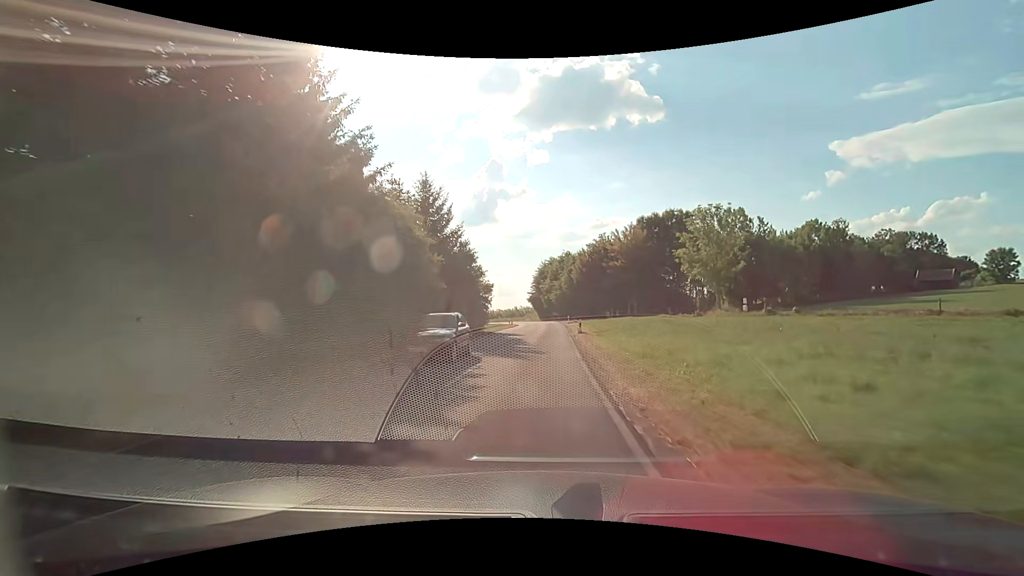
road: tertiary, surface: asphalt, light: Day
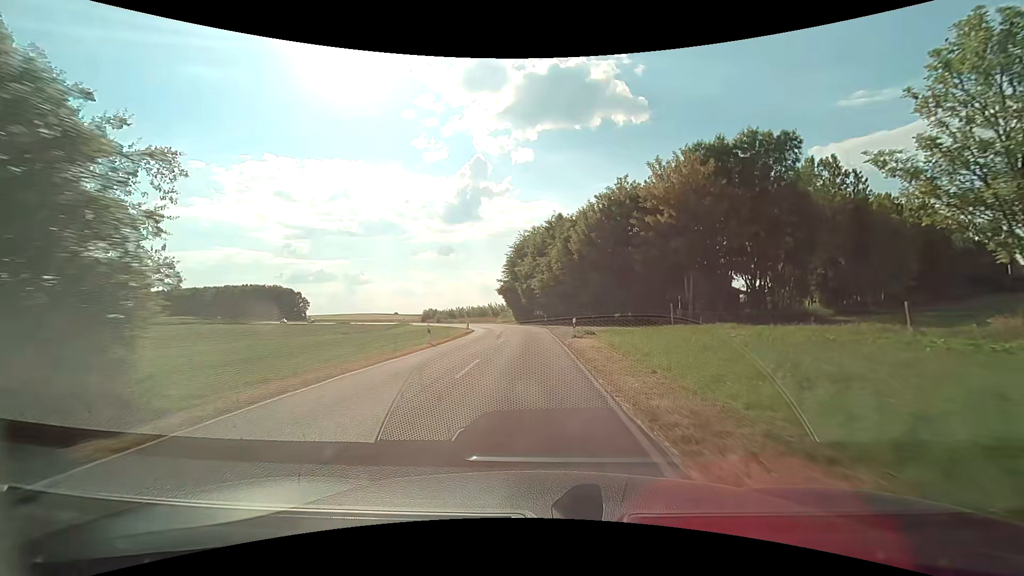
(+0.8, +35.0) m; +2°
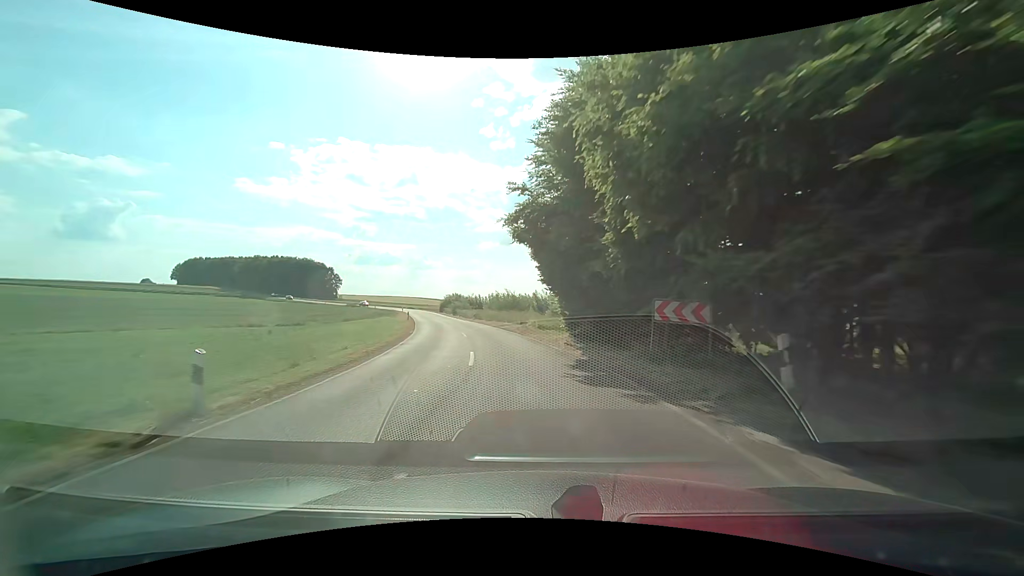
(-1.8, +46.5) m; -7°
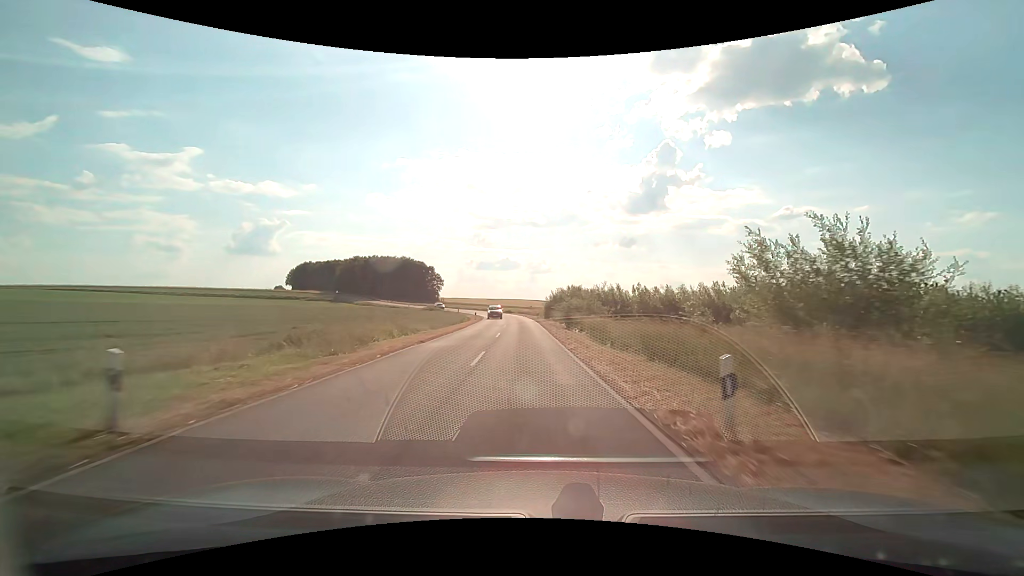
(-7.0, +47.8) m; -13°
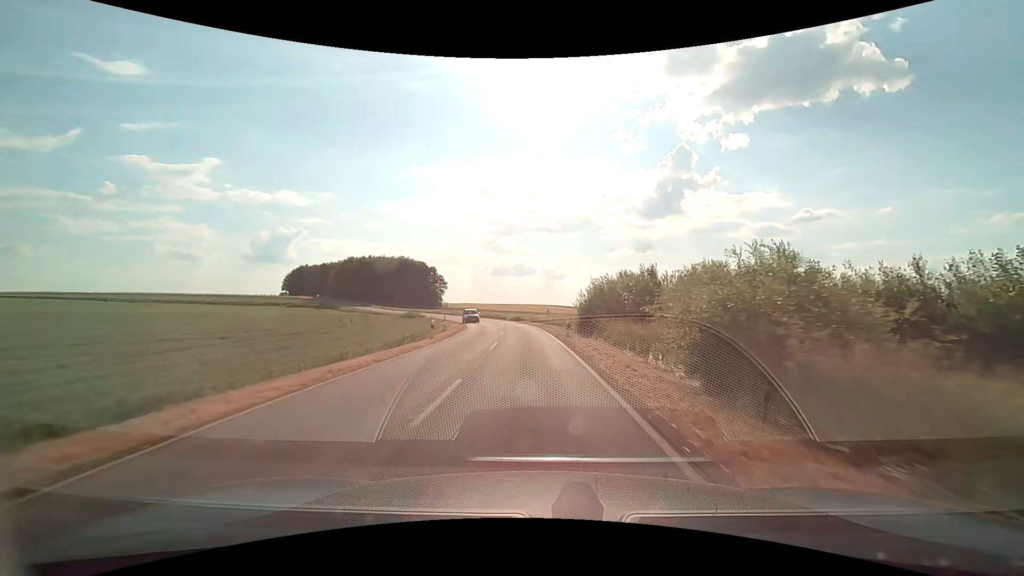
(-0.8, +30.6) m; -2°
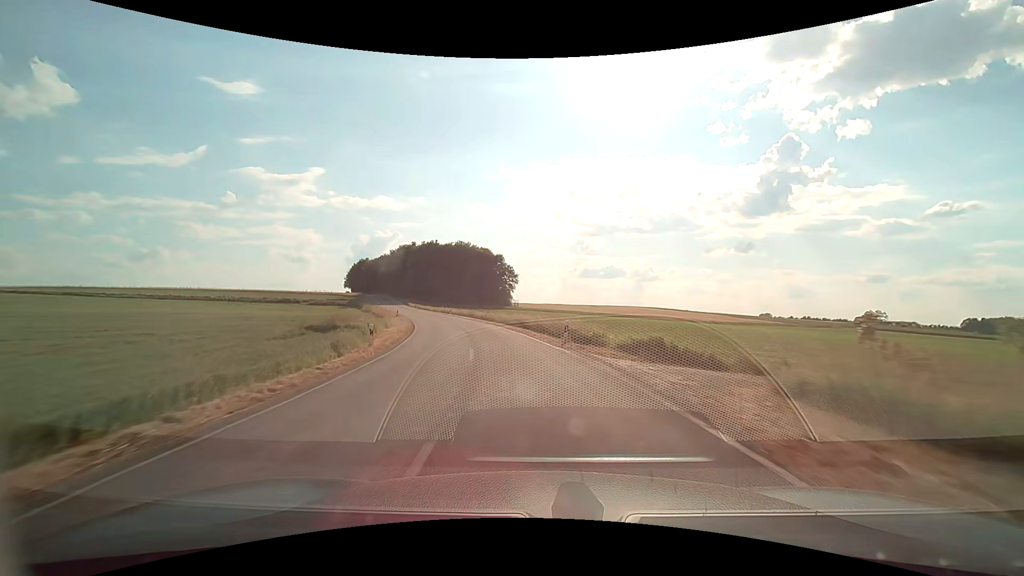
(-3.2, +53.0) m; -10°
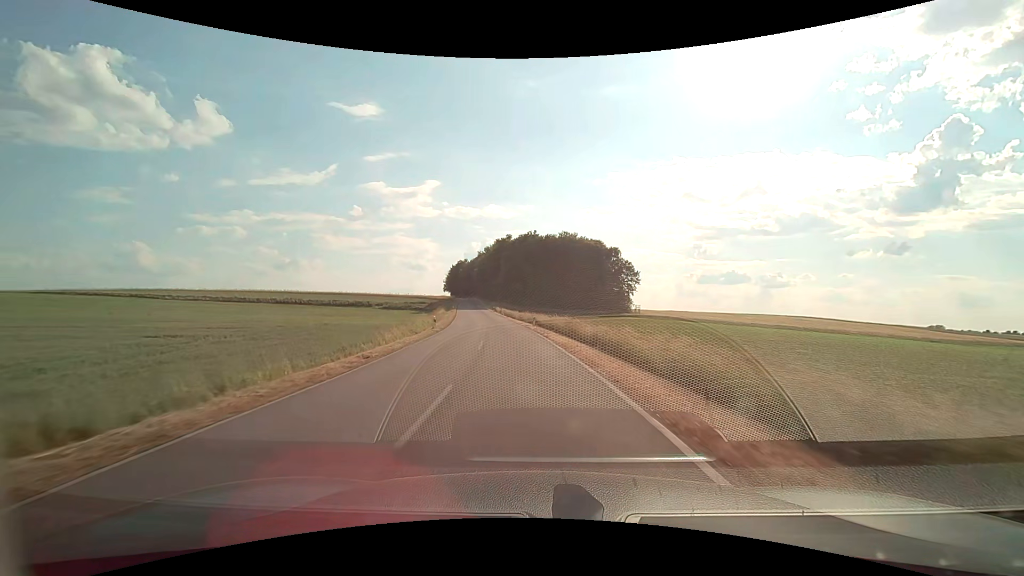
(-3.5, +32.2) m; -13°
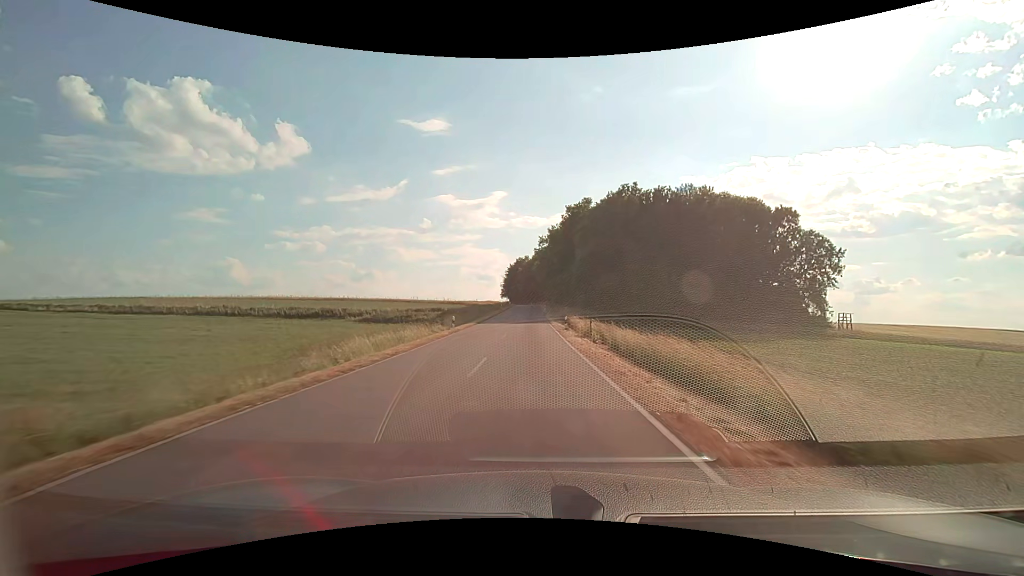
(-4.8, +55.4) m; -8°
(0, +10) (0, +20) (0, +30) (0, +40) (0, +50) (-1, +60) (-1, +70) (-1, +80) (-1, +90) (-1, +100) m
